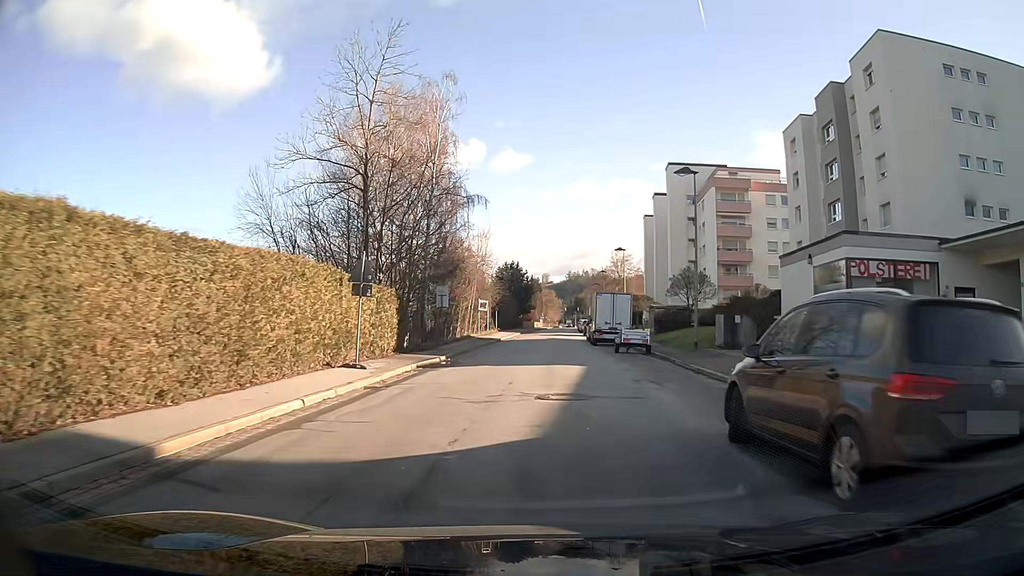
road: primary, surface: asphalt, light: Day
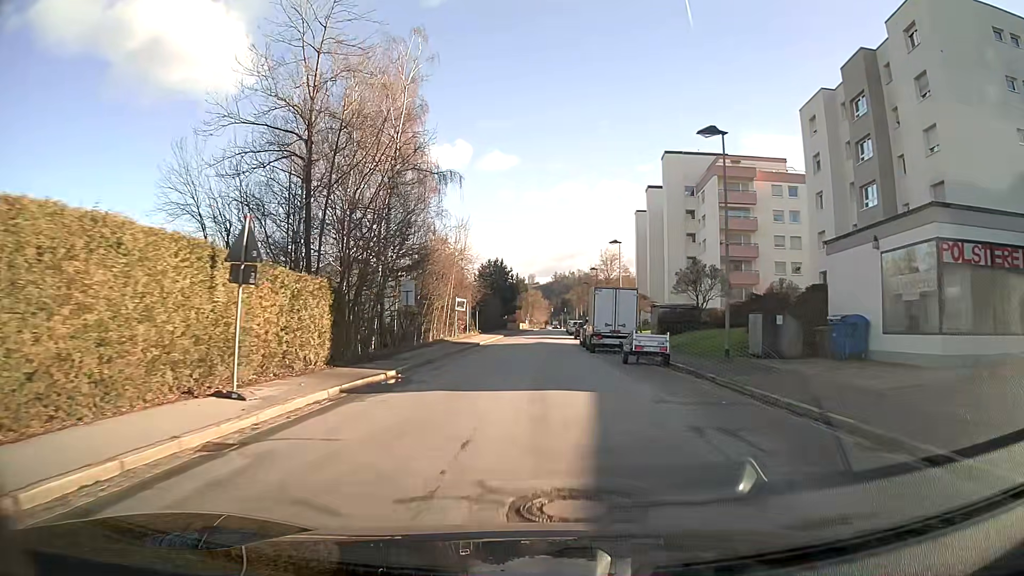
(+0.1, +6.8) m; +1°
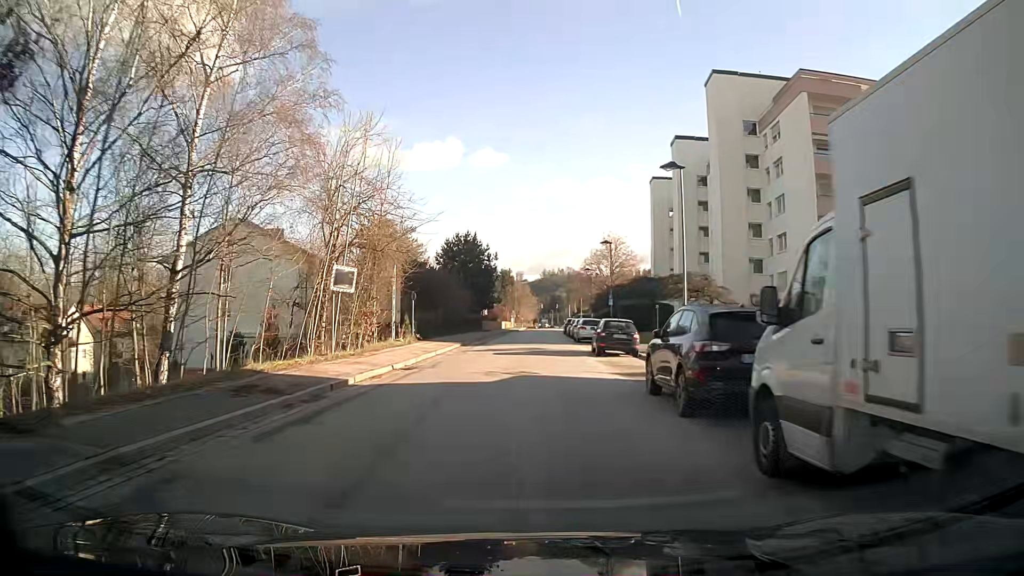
(+0.2, +27.5) m; +1°
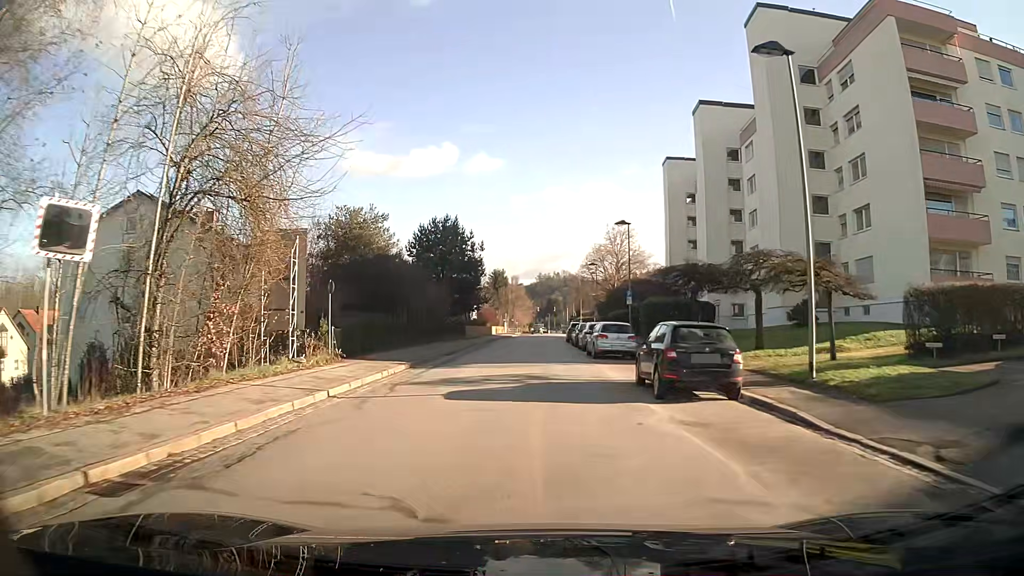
(+0.1, +13.6) m; 0°
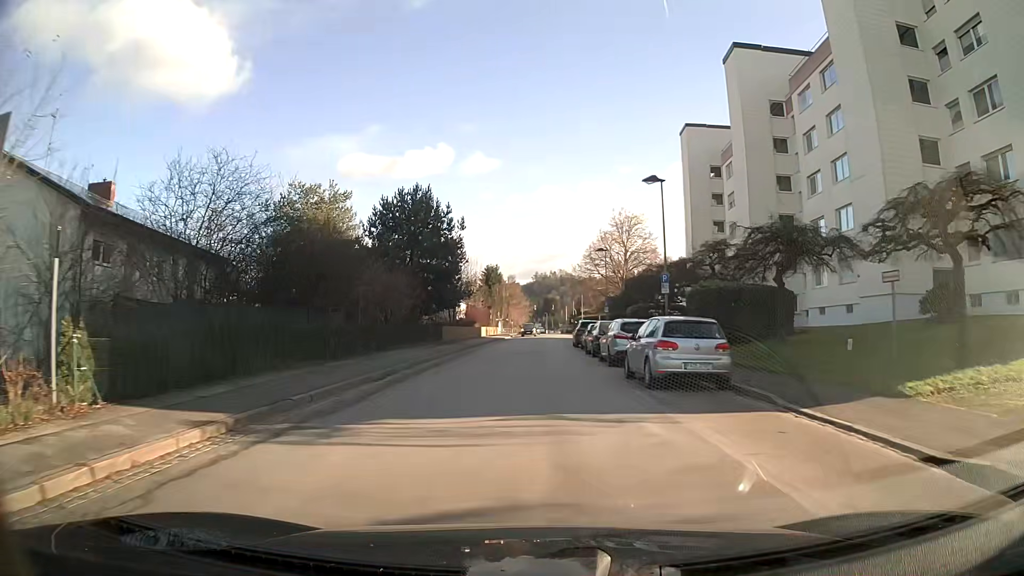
(+0.1, +13.1) m; 0°
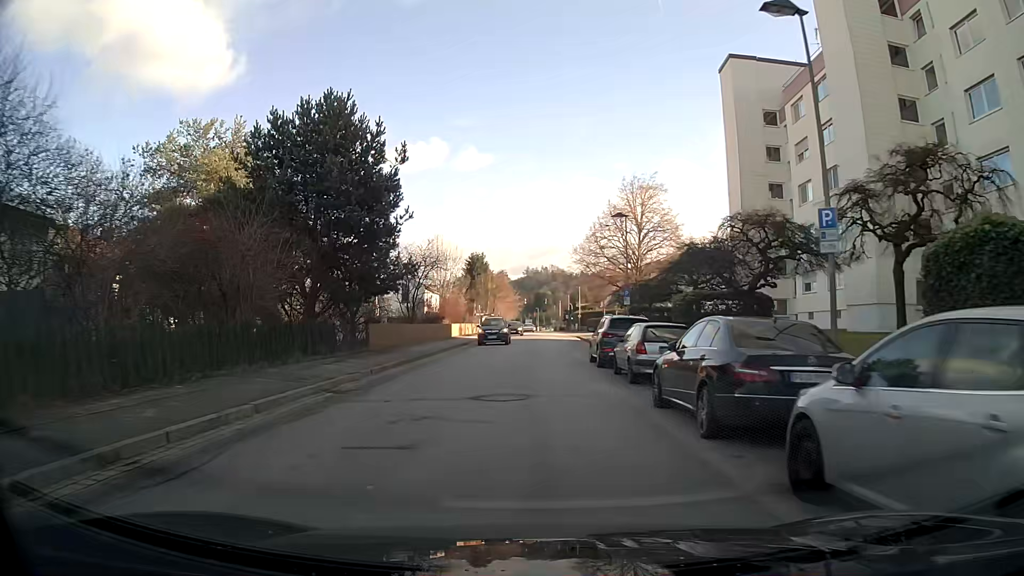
(+0.1, +18.5) m; +1°
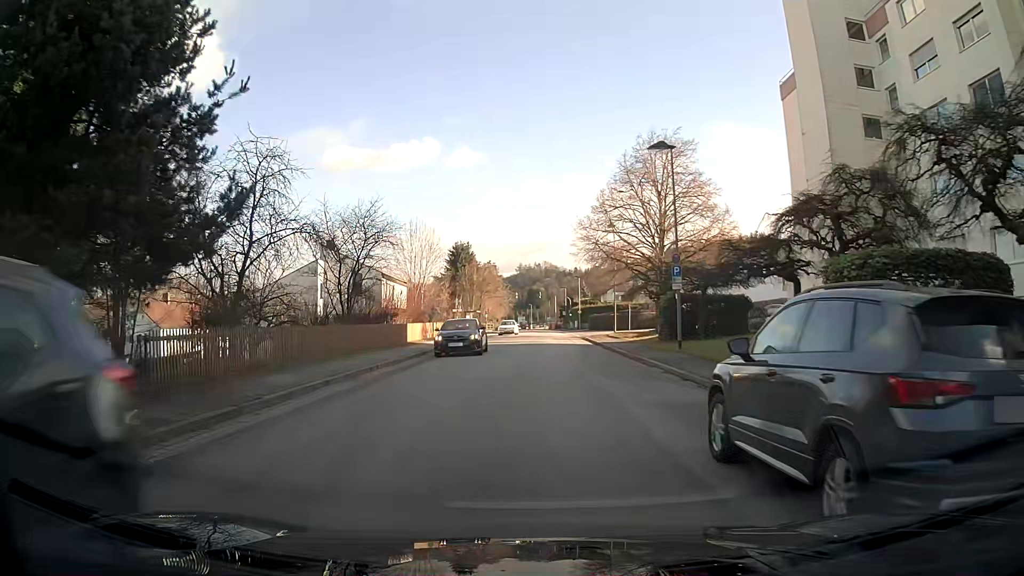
(+0.2, +16.4) m; 0°
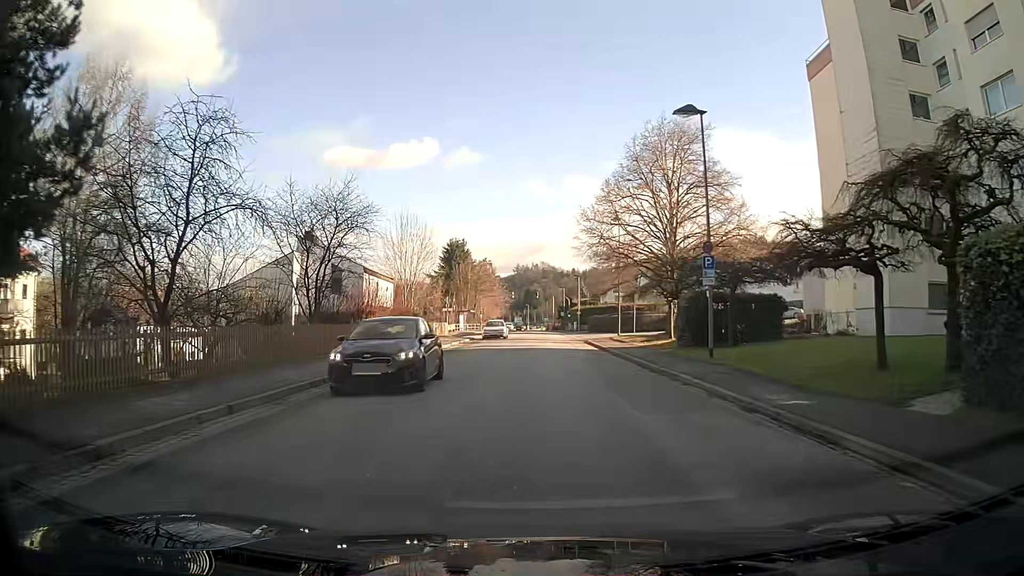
(+0.1, +4.9) m; +2°
(0, +10) (0, +20) (0, +30) (0, +40) (0, +50) (+2, +60) (+10, +66) (+20, +67) (+30, +67) (+40, +68) m
